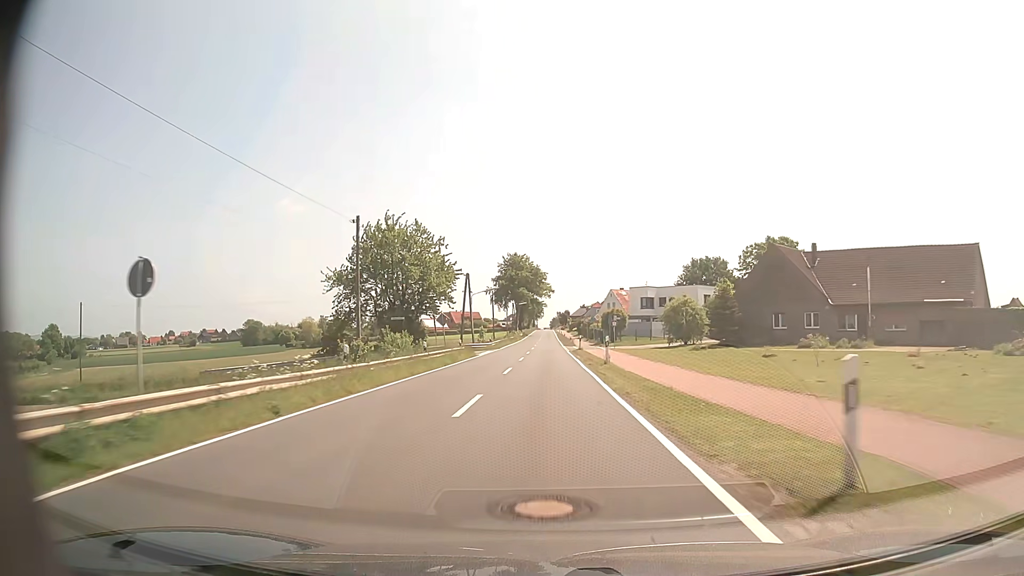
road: tertiary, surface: asphalt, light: Day
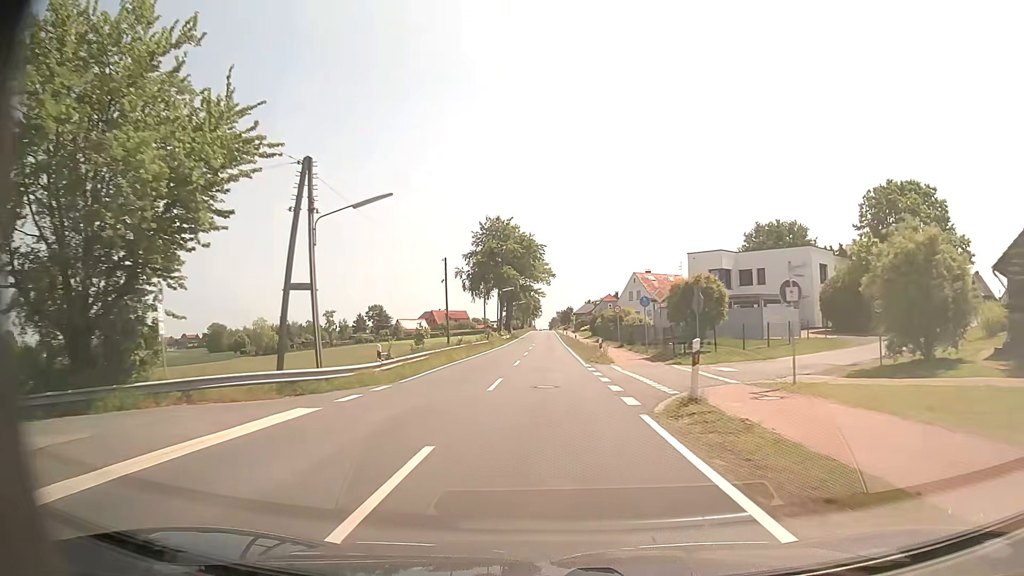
(0.0, +43.0) m; 0°
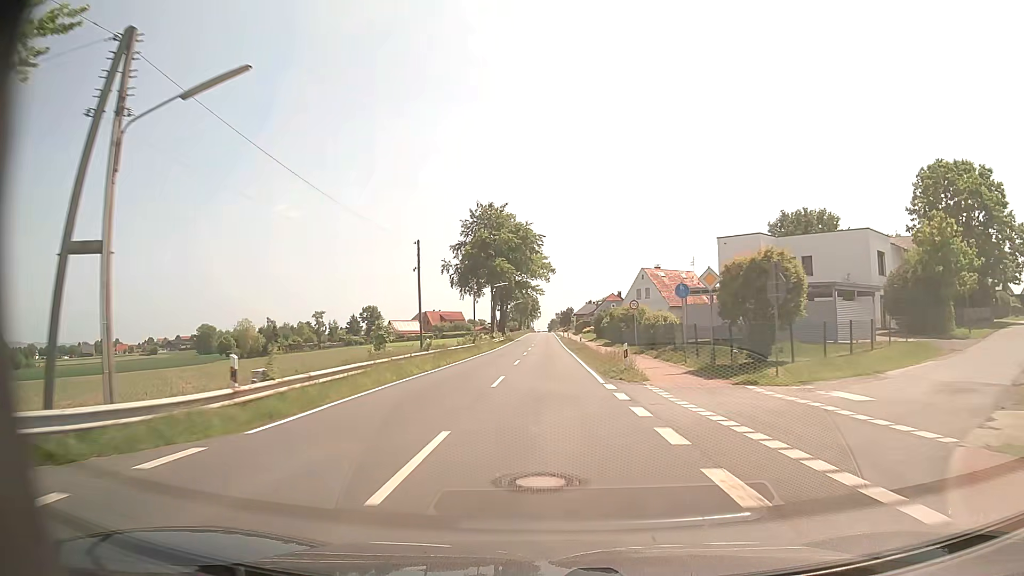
(0.0, +10.7) m; 0°
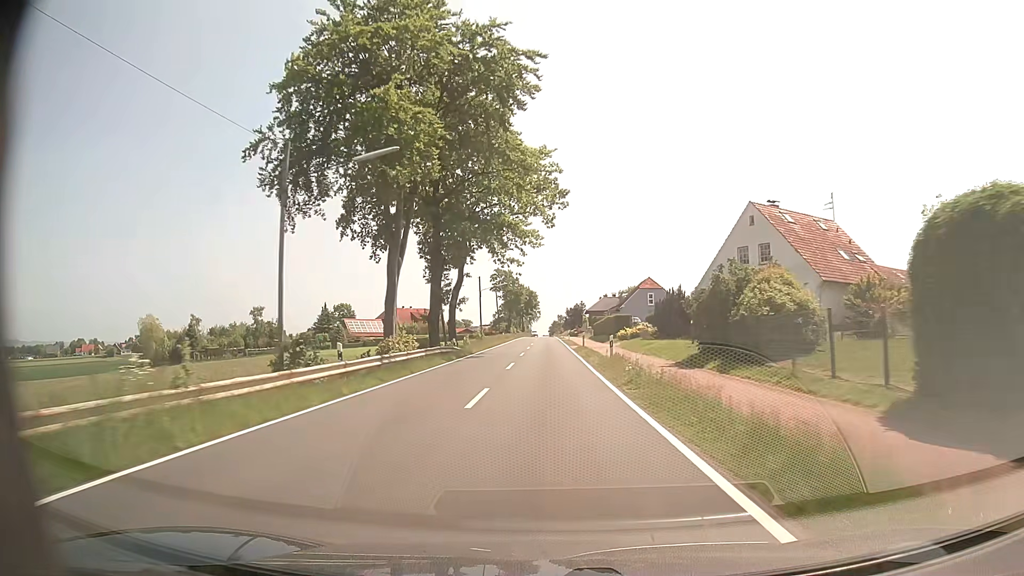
(-0.1, +53.5) m; 0°
(0, +10) (0, +20) (0, +30) (0, +40) (0, +50) (0, +60) (0, +70) (0, +80) (0, +90) (0, +100) m
